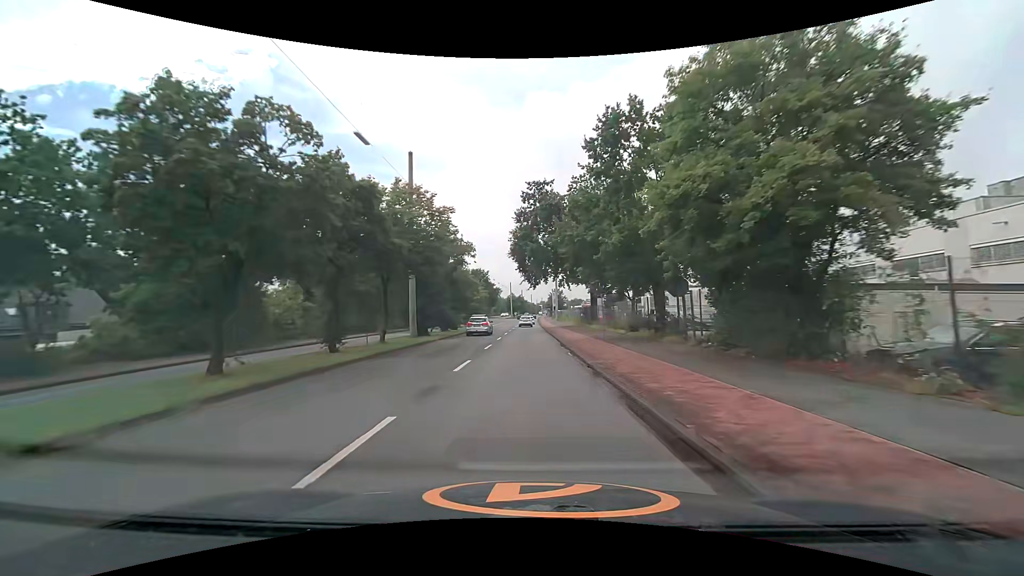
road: secondary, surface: asphalt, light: Day
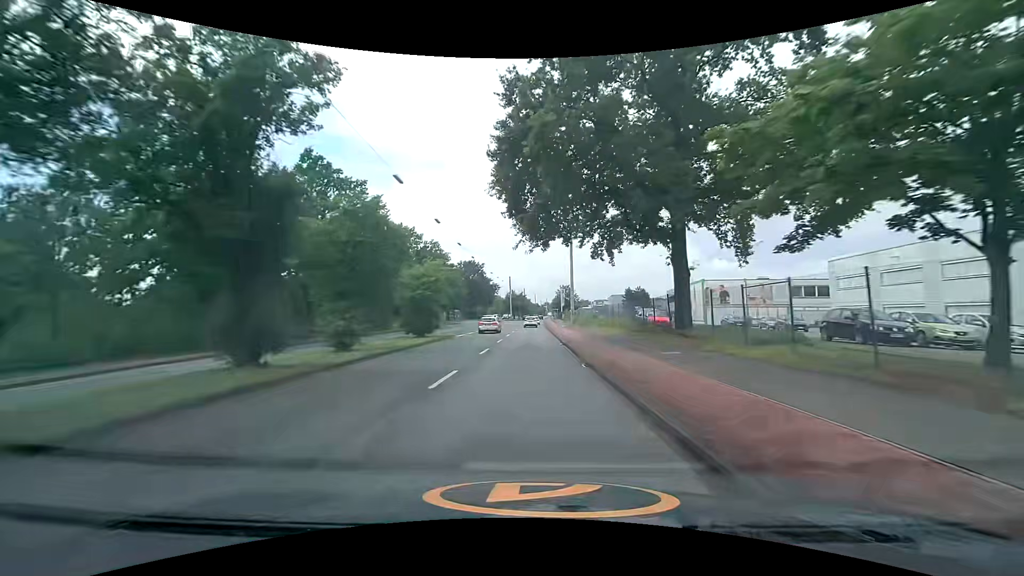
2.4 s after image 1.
(-0.2, +30.2) m; 0°
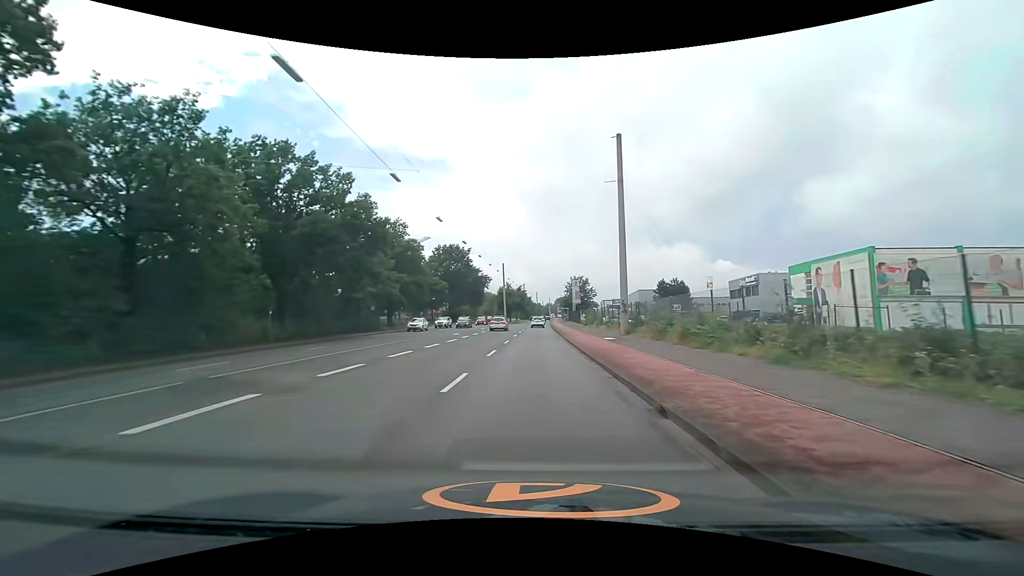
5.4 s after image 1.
(-0.4, +36.8) m; 0°
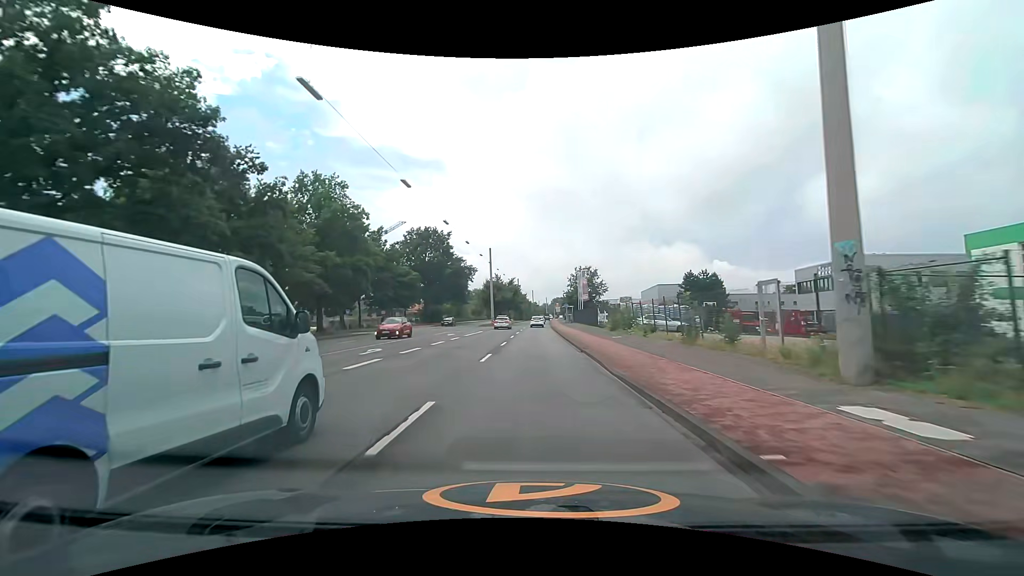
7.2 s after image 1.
(0.0, +22.3) m; 0°
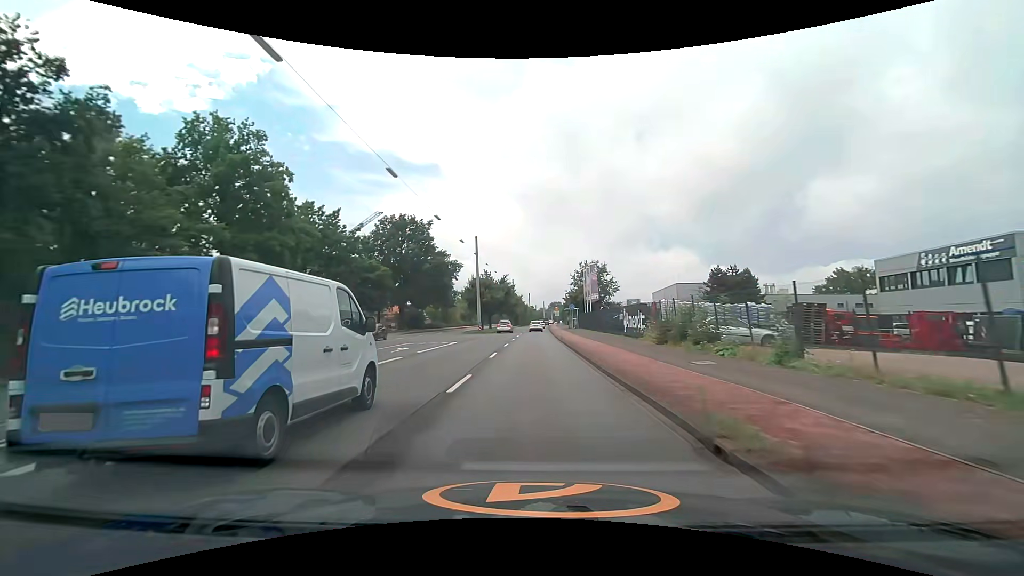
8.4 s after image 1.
(0.0, +14.9) m; 0°
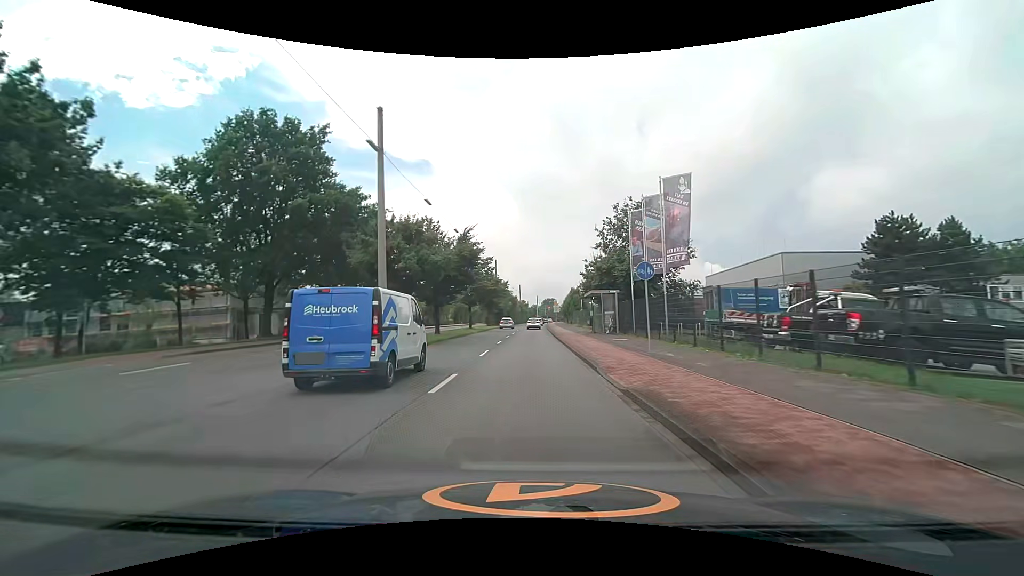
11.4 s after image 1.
(+0.2, +37.5) m; +1°
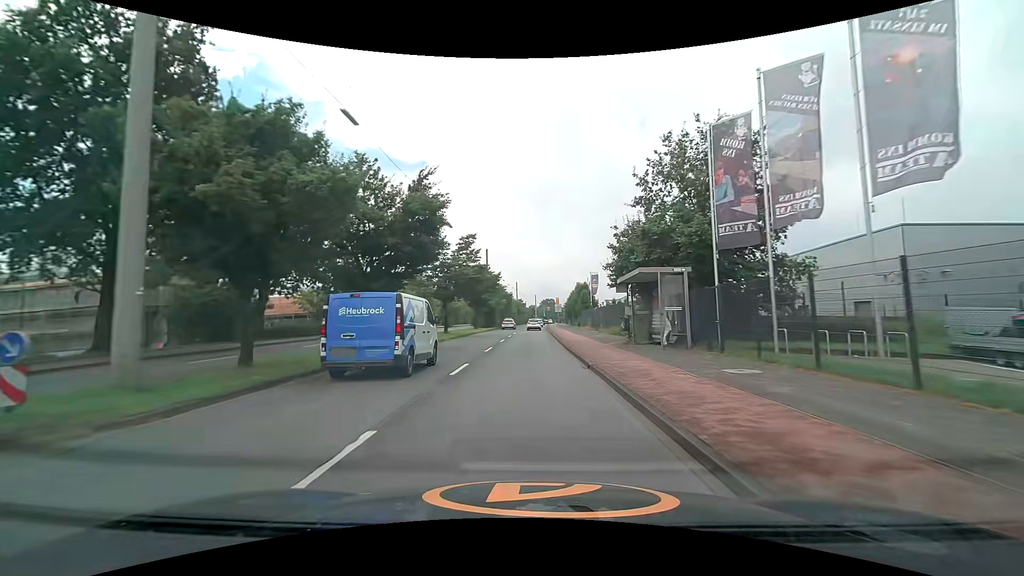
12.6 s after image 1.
(0.0, +15.2) m; 0°
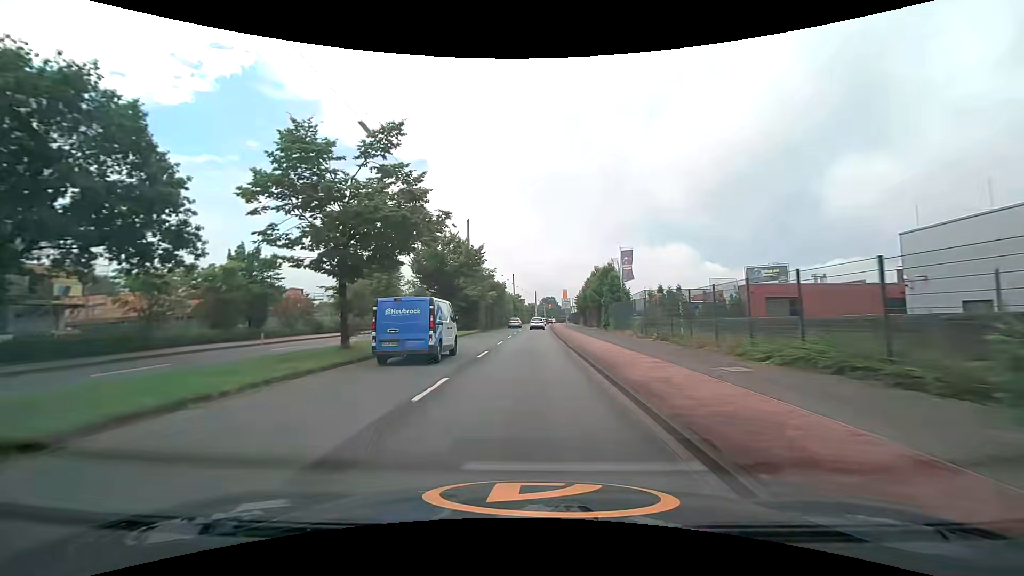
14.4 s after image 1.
(+0.1, +22.3) m; 0°
(0, +10) (0, +20) (0, +30) (0, +40) (+1, +50) (+1, +60) (+1, +70) (+2, +80) (+2, +90) (+2, +100) m
